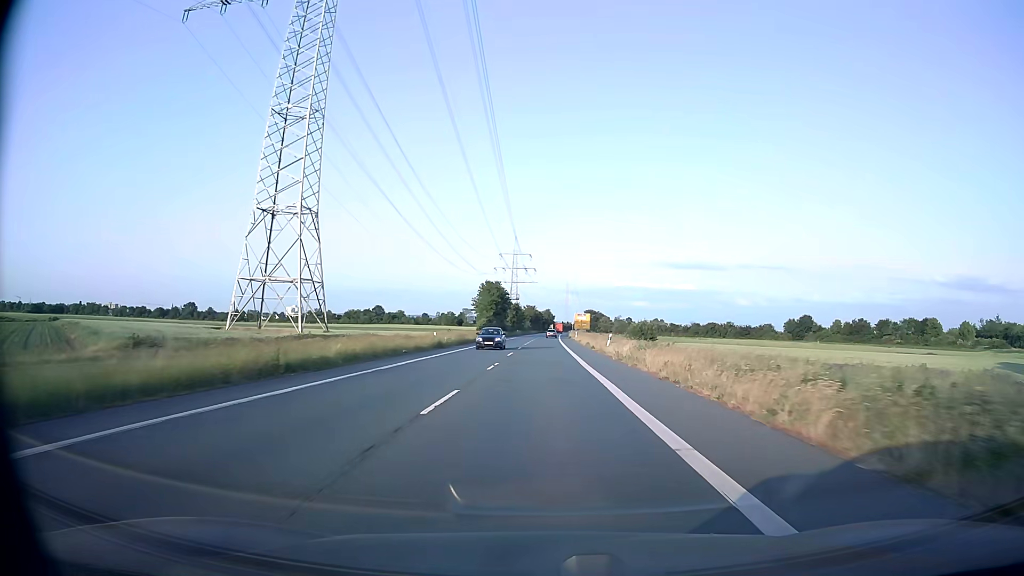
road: secondary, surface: asphalt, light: Day
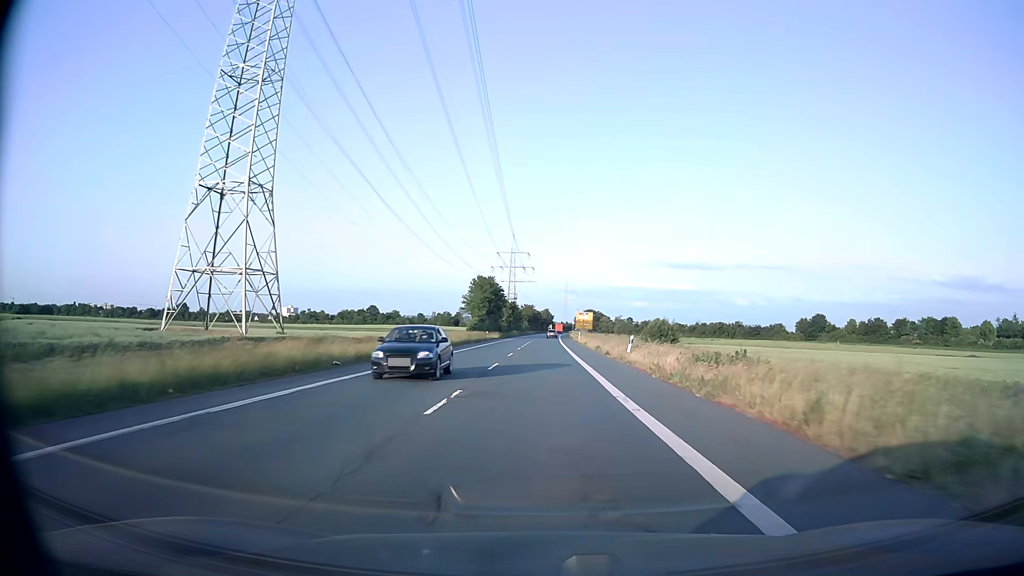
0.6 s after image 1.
(0.0, +11.8) m; 0°
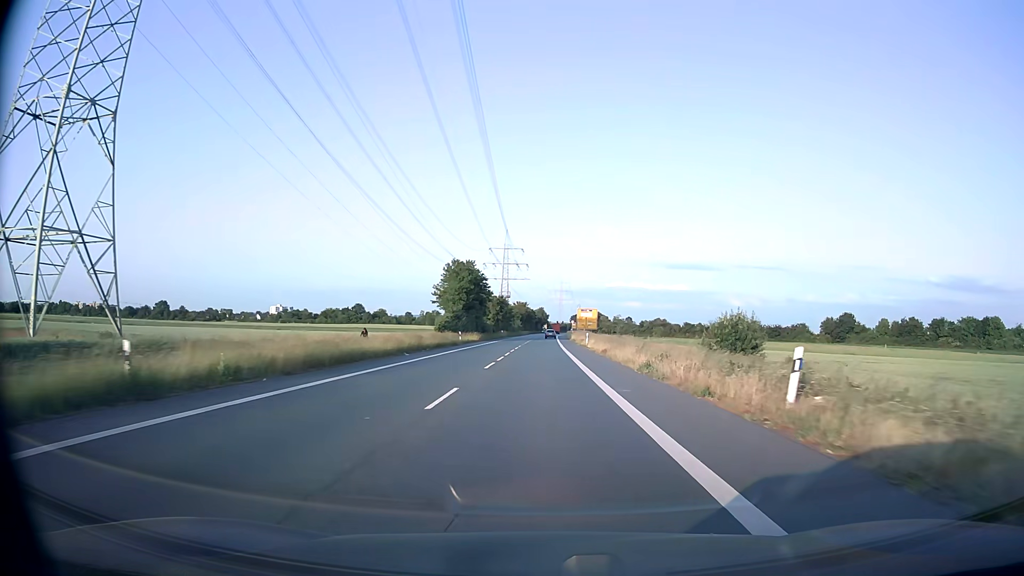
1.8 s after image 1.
(+0.1, +23.4) m; 0°
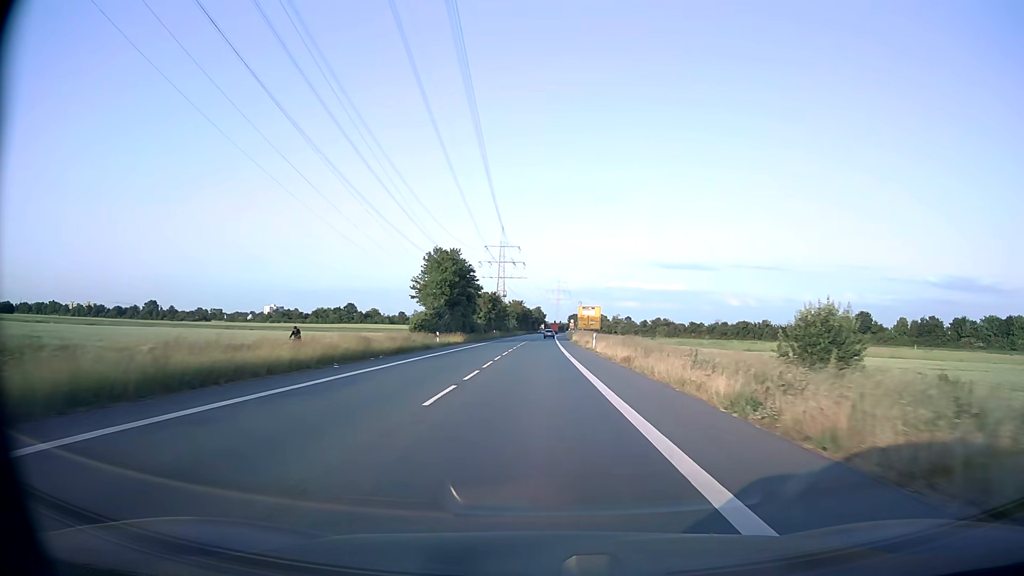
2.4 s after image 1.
(+0.1, +11.7) m; 0°
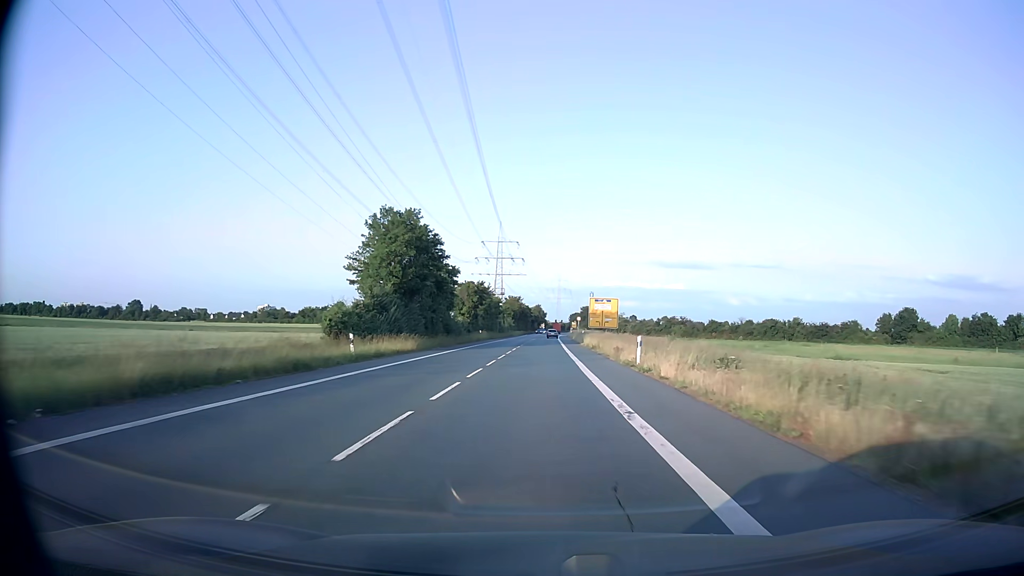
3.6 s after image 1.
(0.0, +23.1) m; 0°
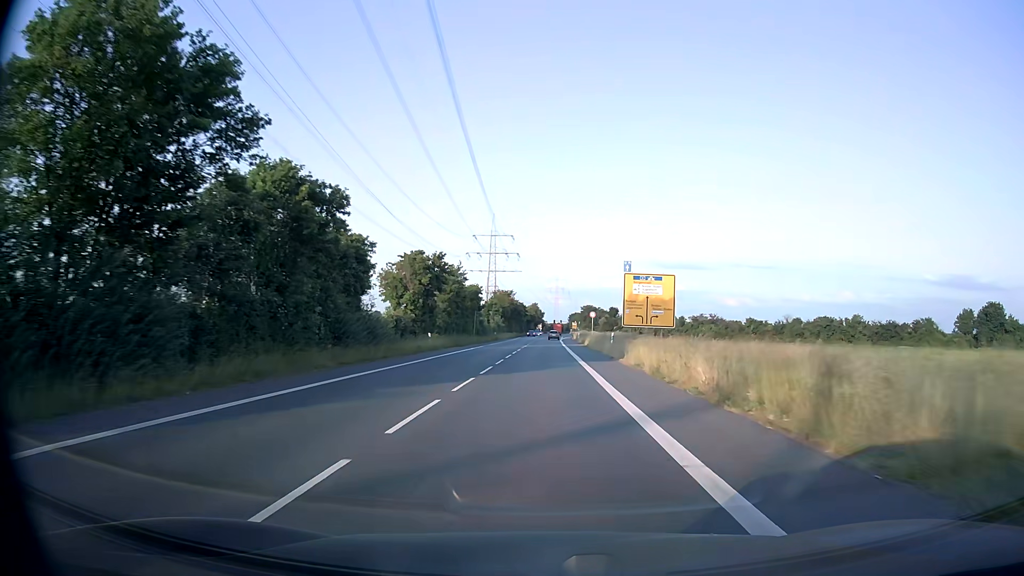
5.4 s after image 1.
(0.0, +34.0) m; 0°
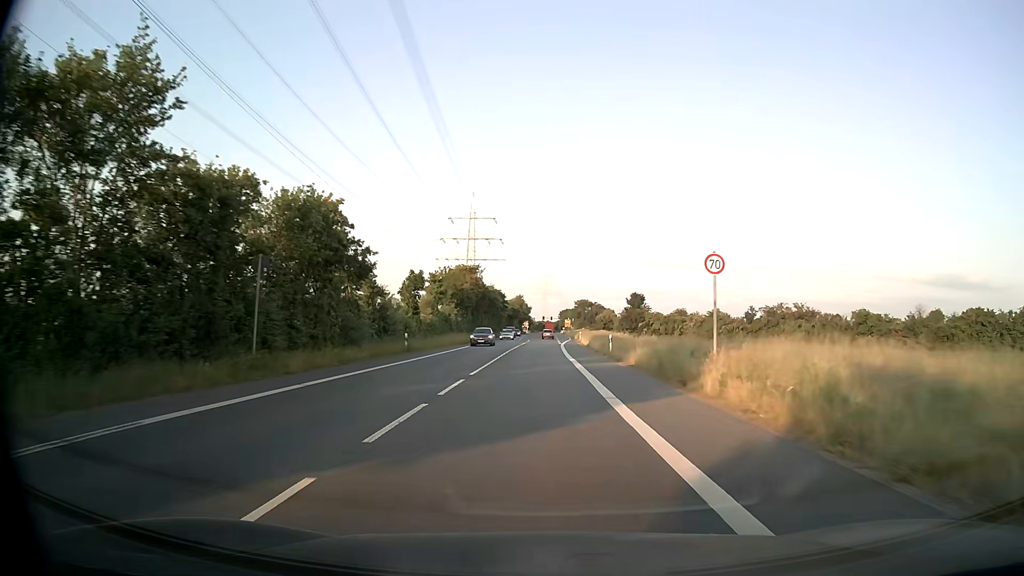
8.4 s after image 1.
(+0.3, +55.2) m; +1°
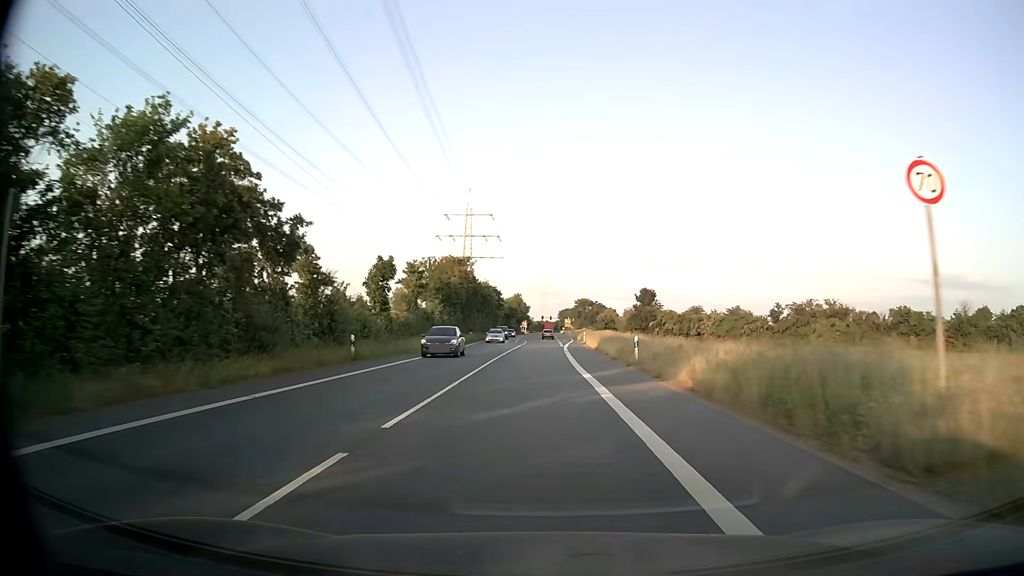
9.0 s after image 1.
(0.0, +10.8) m; 0°
(0, +10) (0, +20) (0, +30) (0, +40) (+1, +50) (+1, +60) (+1, +70) (+2, +80) (+3, +90) (+3, +100) m
